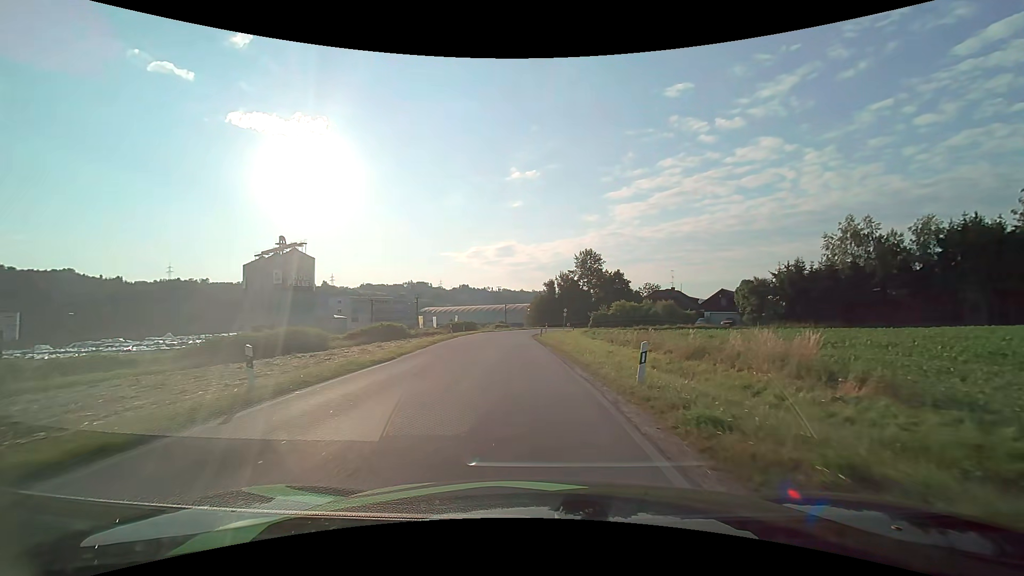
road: unclassified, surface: asphalt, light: Day
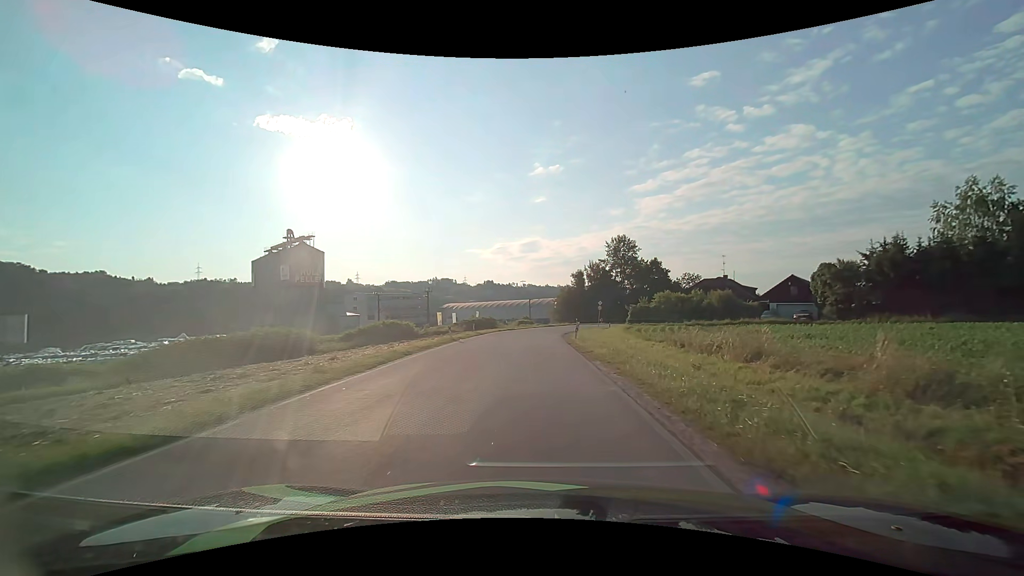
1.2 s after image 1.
(-0.4, +12.0) m; -3°
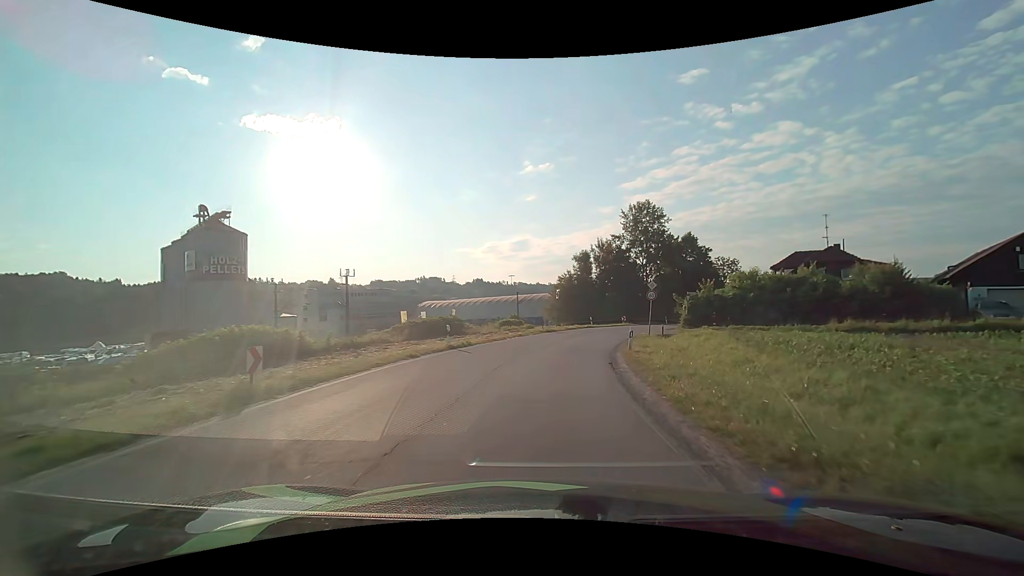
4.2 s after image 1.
(-0.1, +31.4) m; +1°
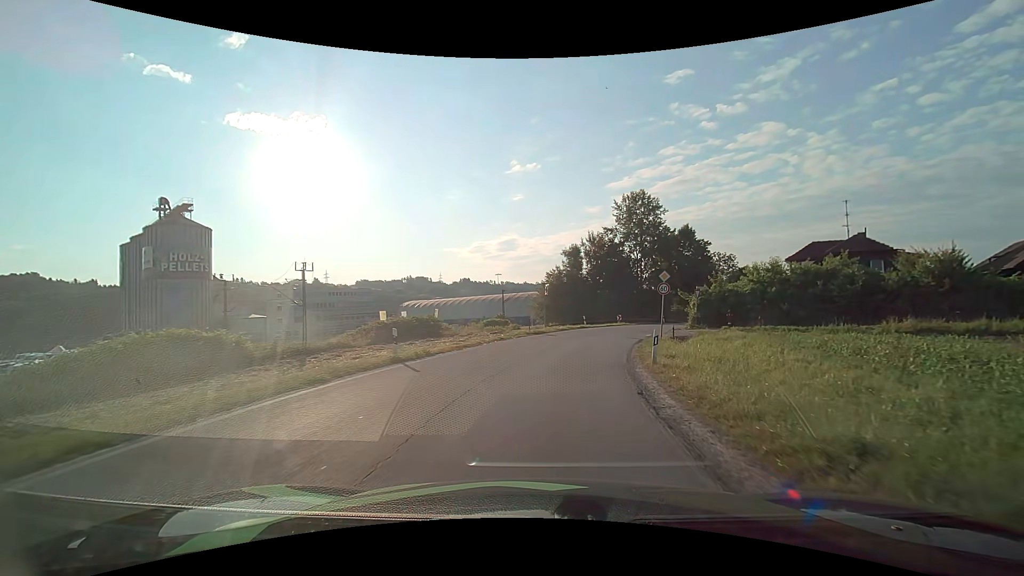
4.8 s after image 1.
(+0.1, +6.2) m; +1°
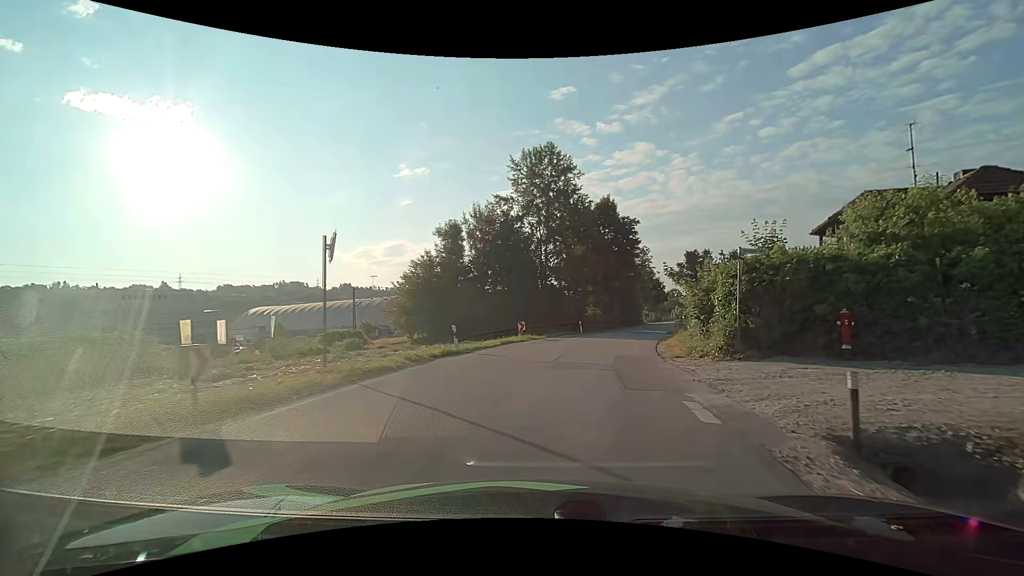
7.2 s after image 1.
(+2.5, +24.5) m; +12°
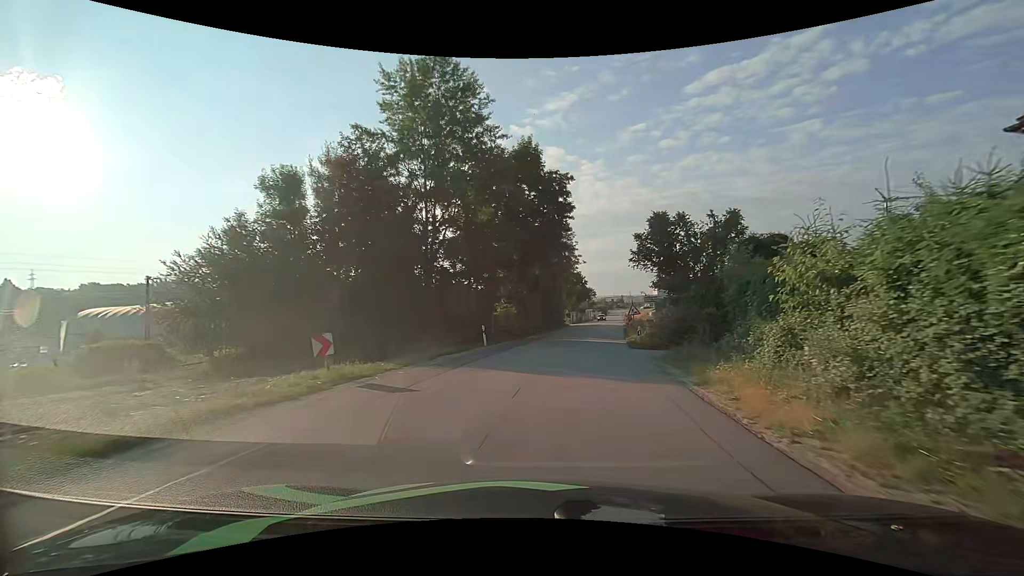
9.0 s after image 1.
(+1.8, +18.4) m; +10°
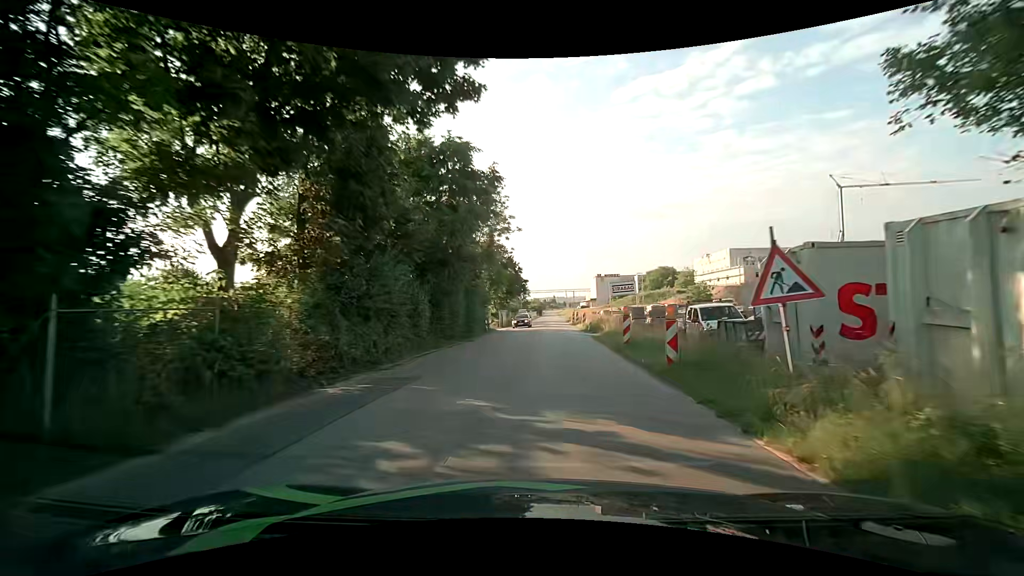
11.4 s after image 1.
(+2.0, +25.8) m; +8°
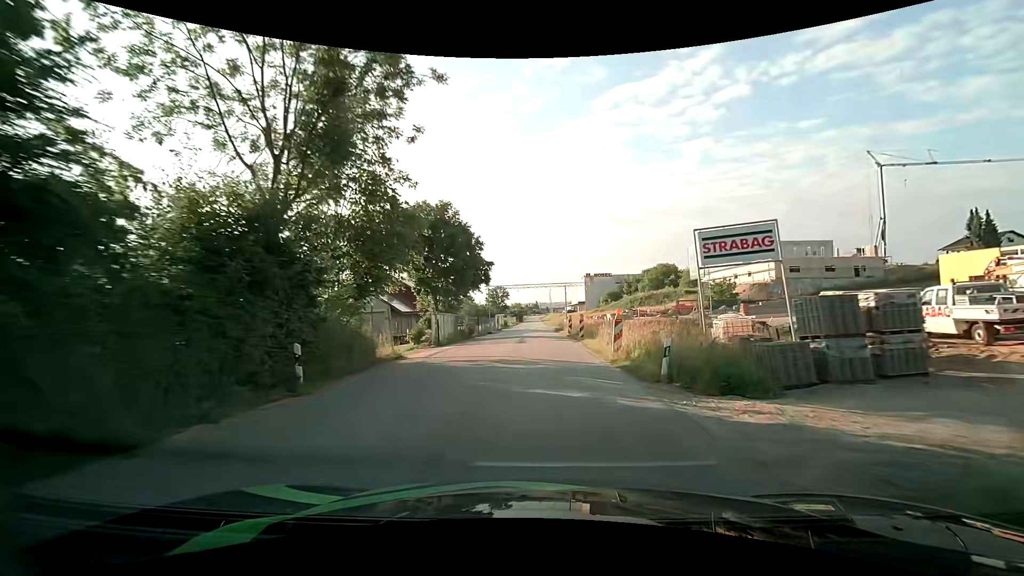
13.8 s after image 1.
(+0.6, +27.6) m; +2°
(0, +10) (0, +20) (0, +30) (0, +40) (0, +50) (-1, +60) (-1, +70) (-1, +80) (-1, +90) (-1, +100) m
